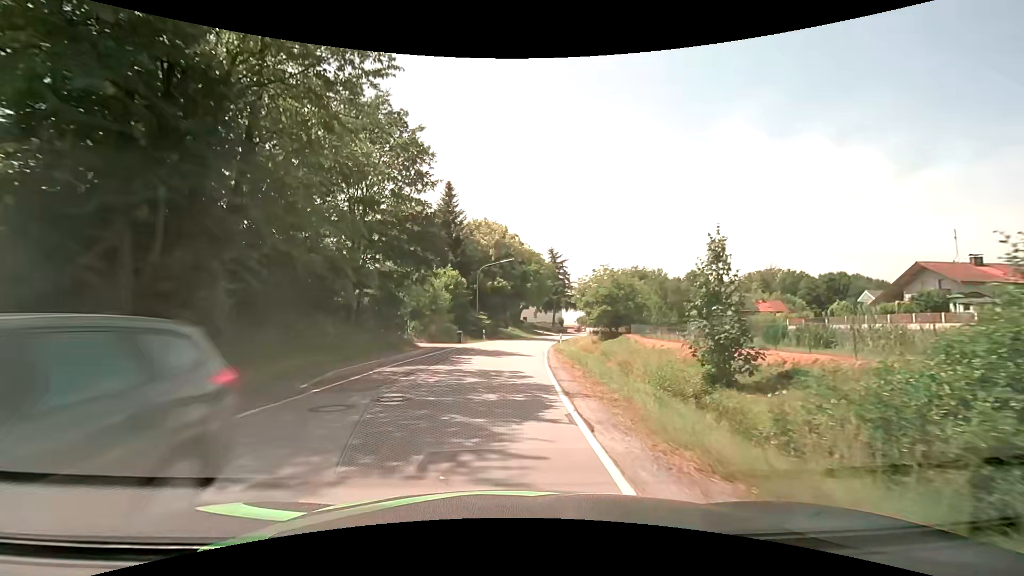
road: secondary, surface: asphalt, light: Day
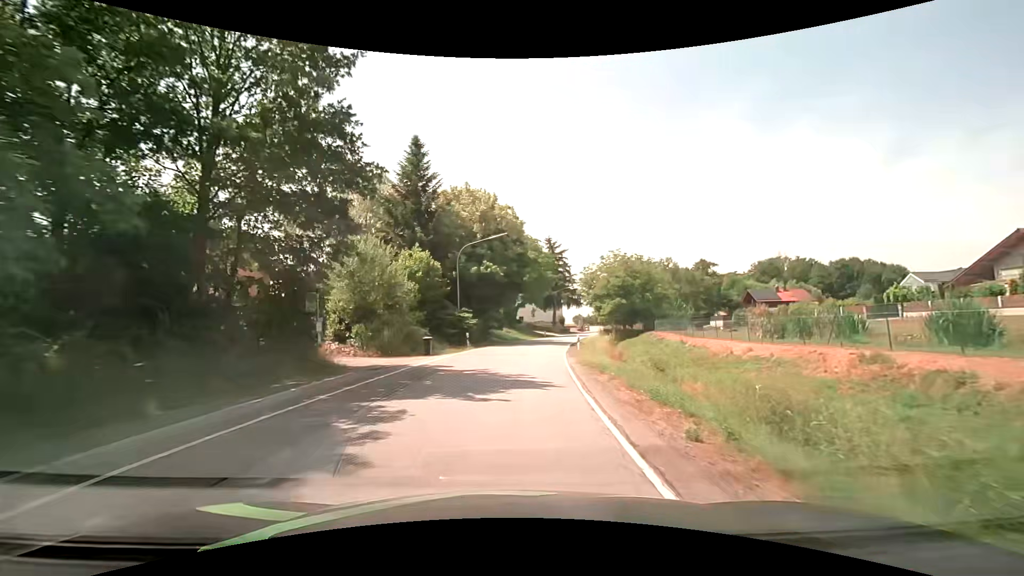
(0.0, +13.4) m; 0°
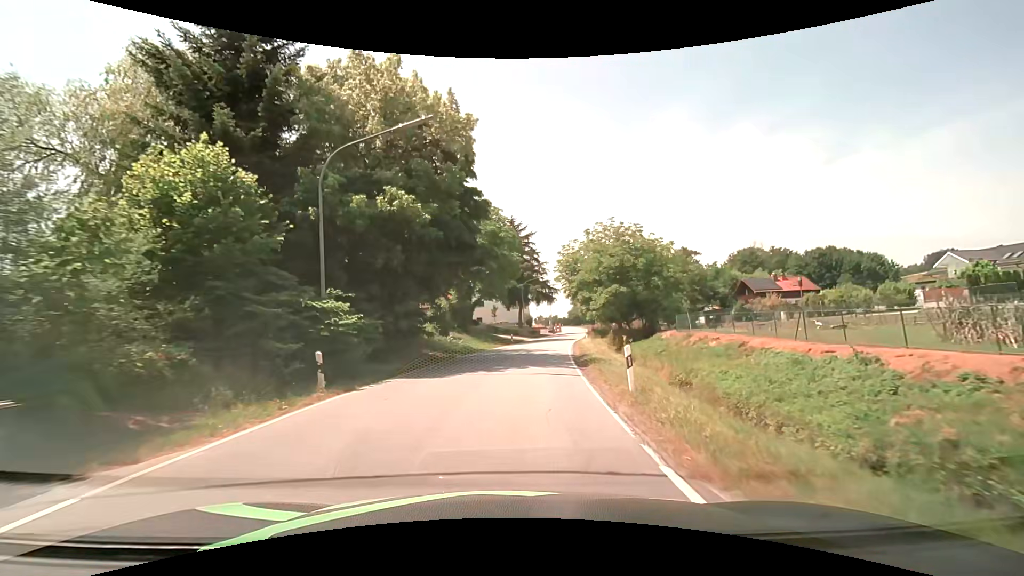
(+0.6, +19.7) m; +4°
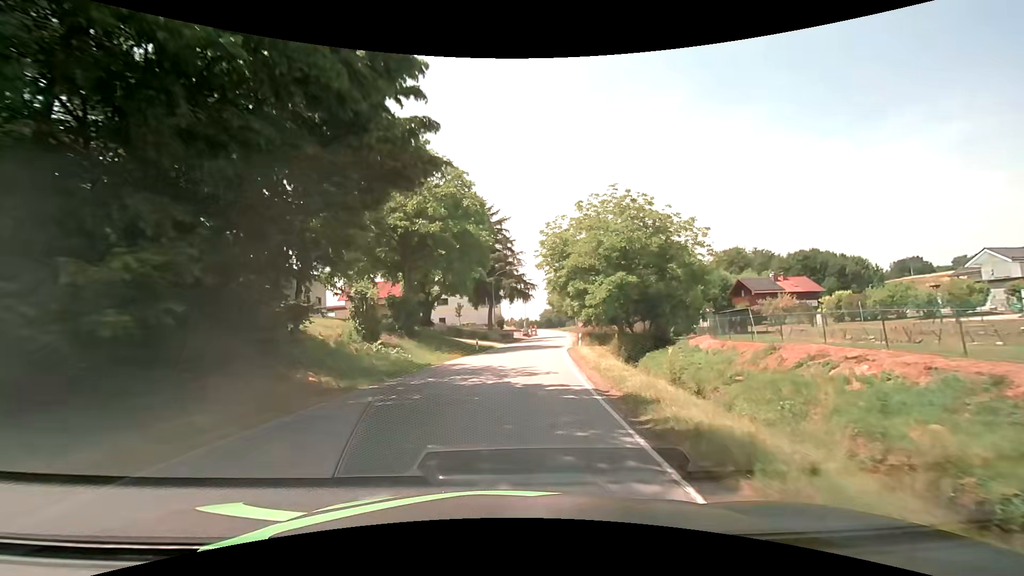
(+0.3, +12.7) m; +3°
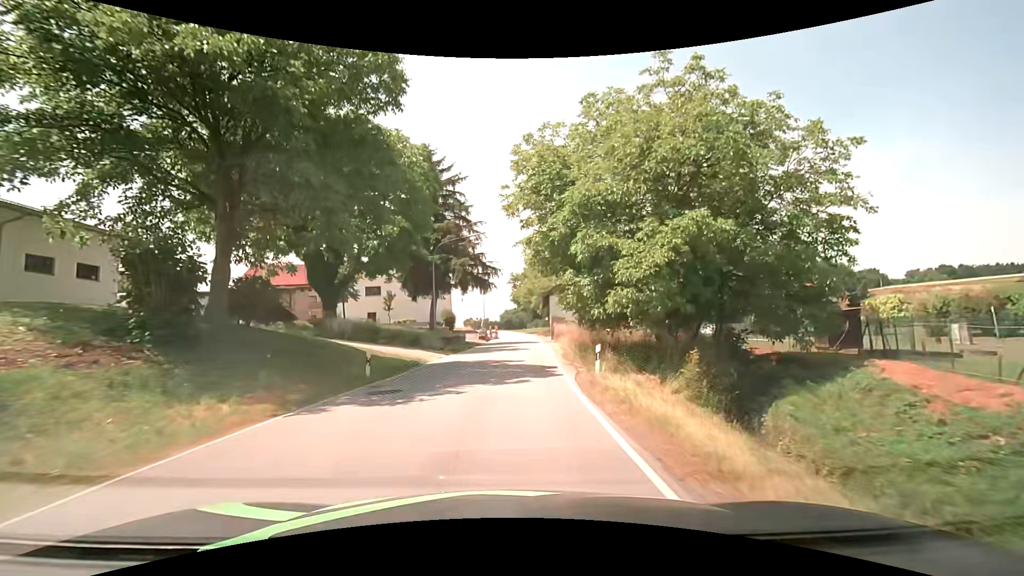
(+0.7, +18.5) m; +5°
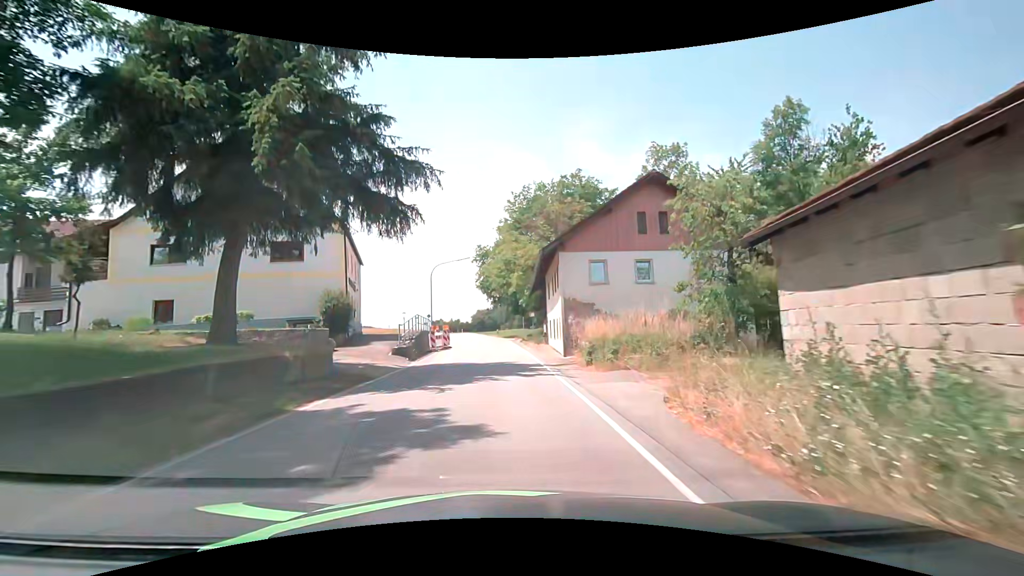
(+0.9, +30.5) m; +4°
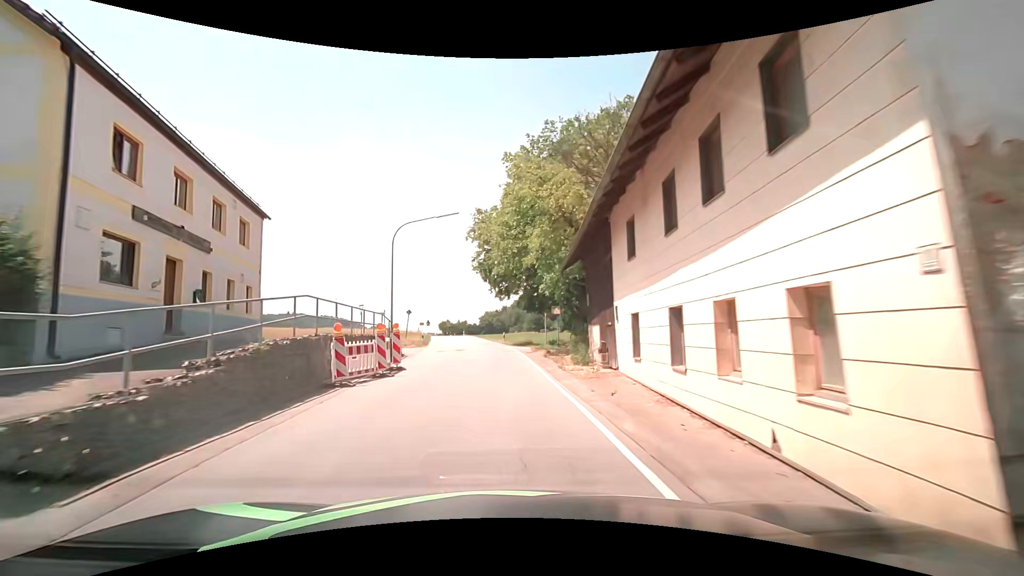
(-0.5, +19.0) m; -2°
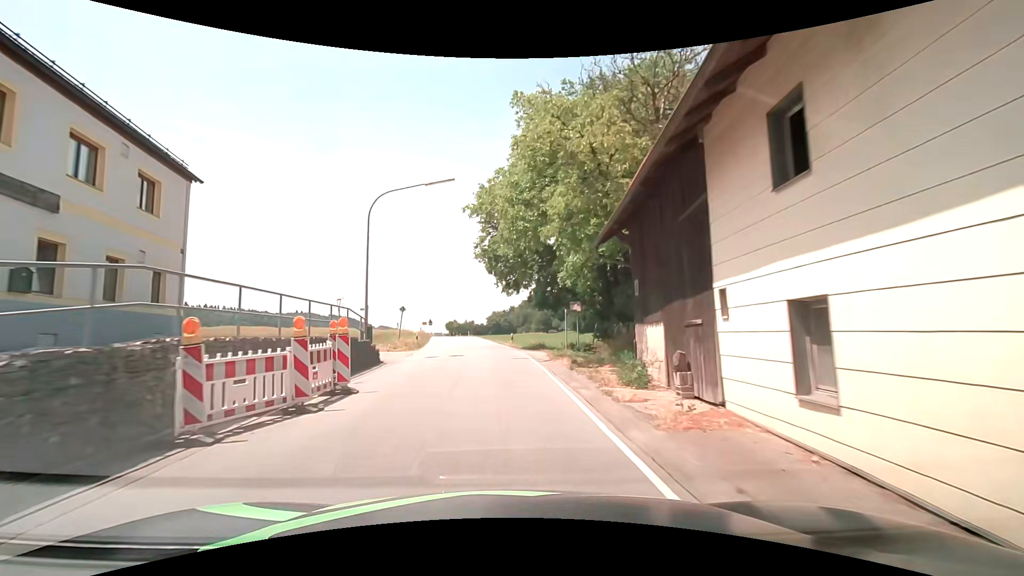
(0.0, +6.5) m; -1°
(0, +10) (0, +20) (-1, +30) (-2, +40) (-3, +50) (-4, +60) (-6, +70) (-7, +80) (-8, +90) (-9, +99) m
